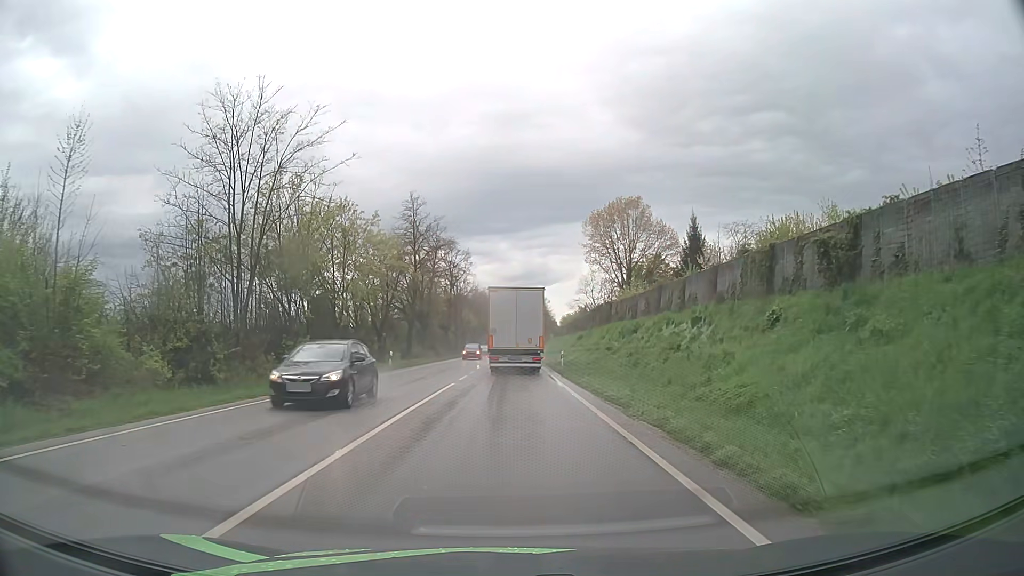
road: primary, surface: asphalt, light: Day
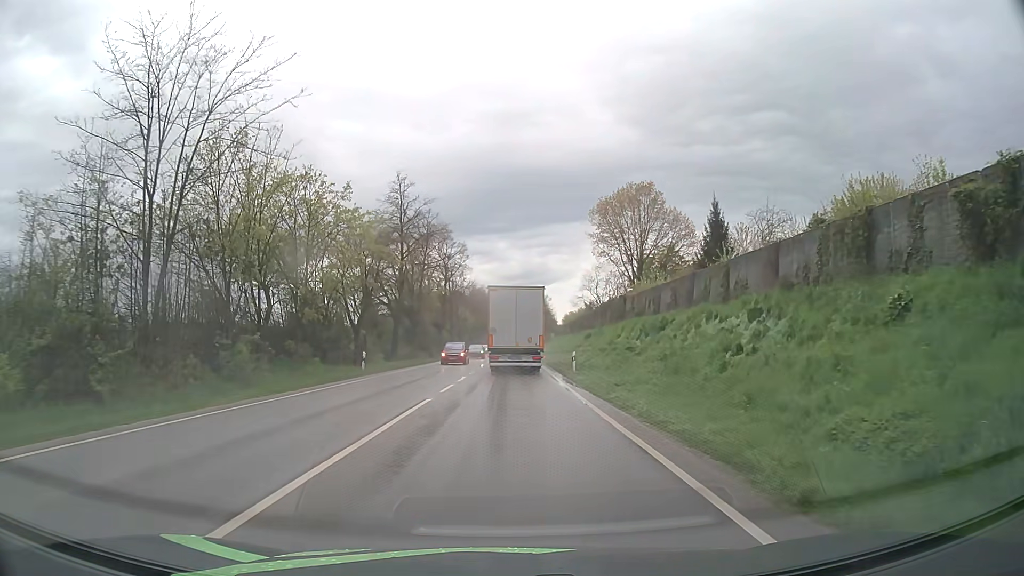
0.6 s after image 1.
(0.0, +7.2) m; 0°
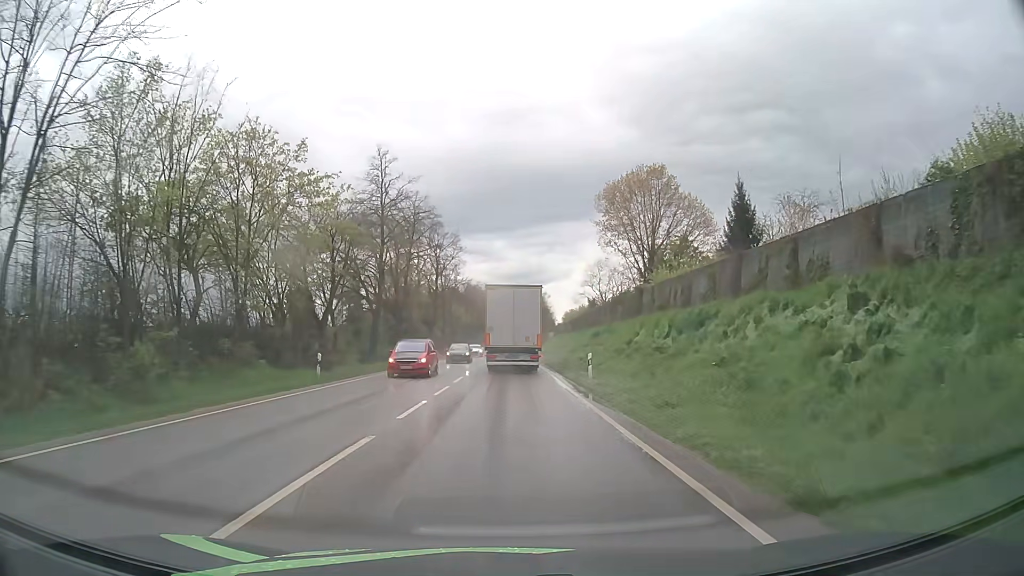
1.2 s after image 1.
(0.0, +7.2) m; 0°
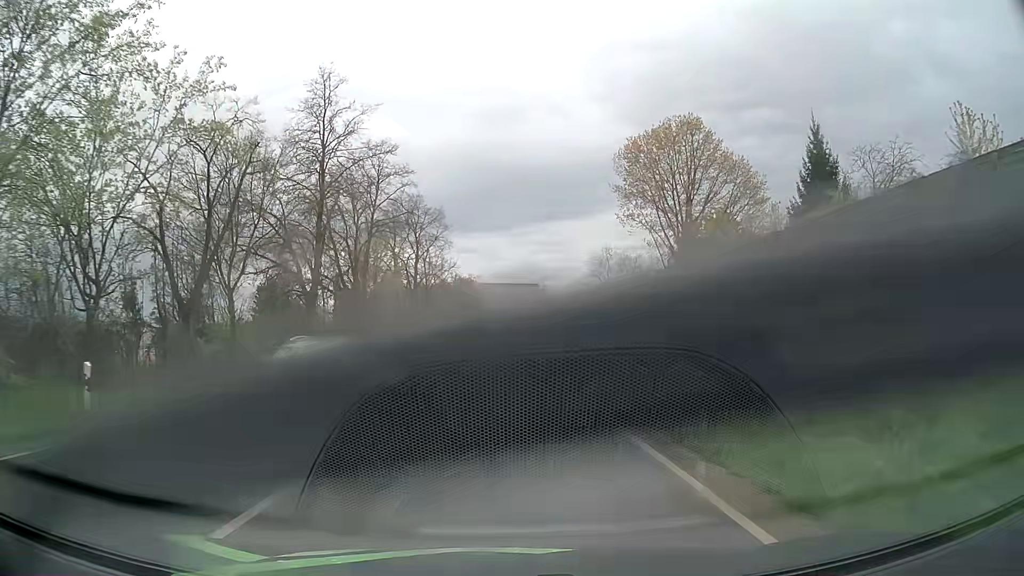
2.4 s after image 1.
(0.0, +14.4) m; +1°
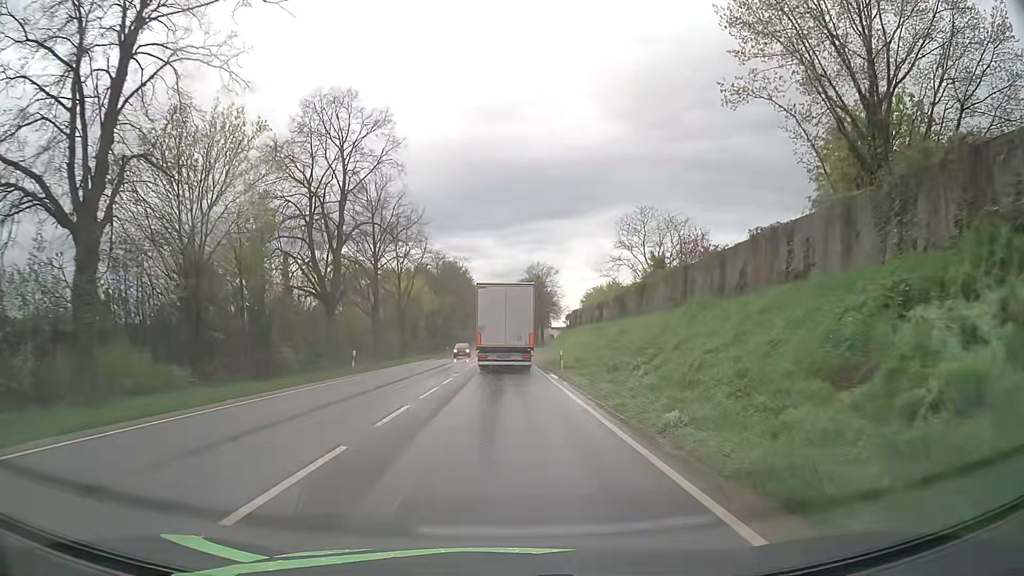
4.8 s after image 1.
(0.0, +28.8) m; +1°
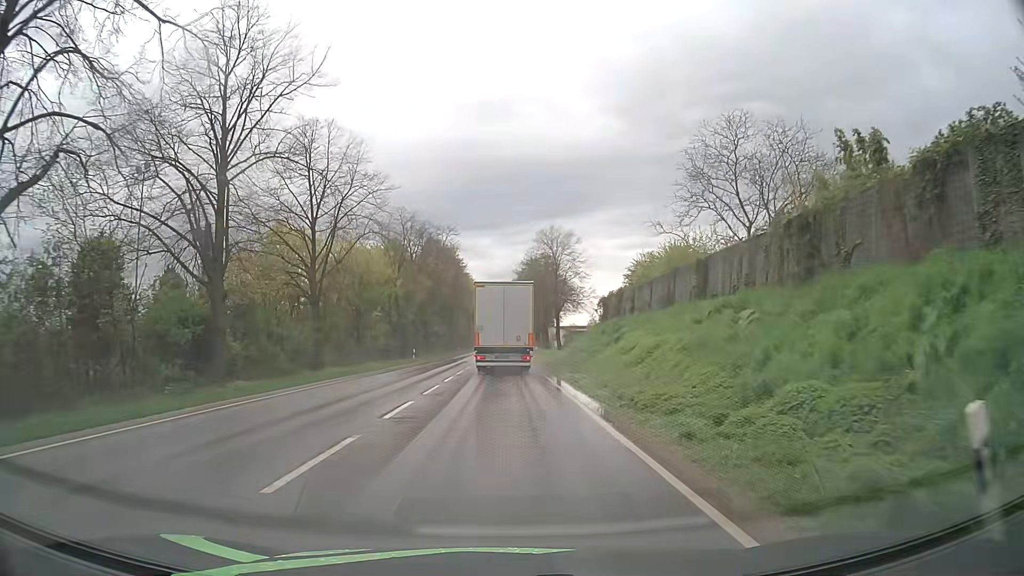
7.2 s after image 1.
(-0.2, +28.6) m; 0°
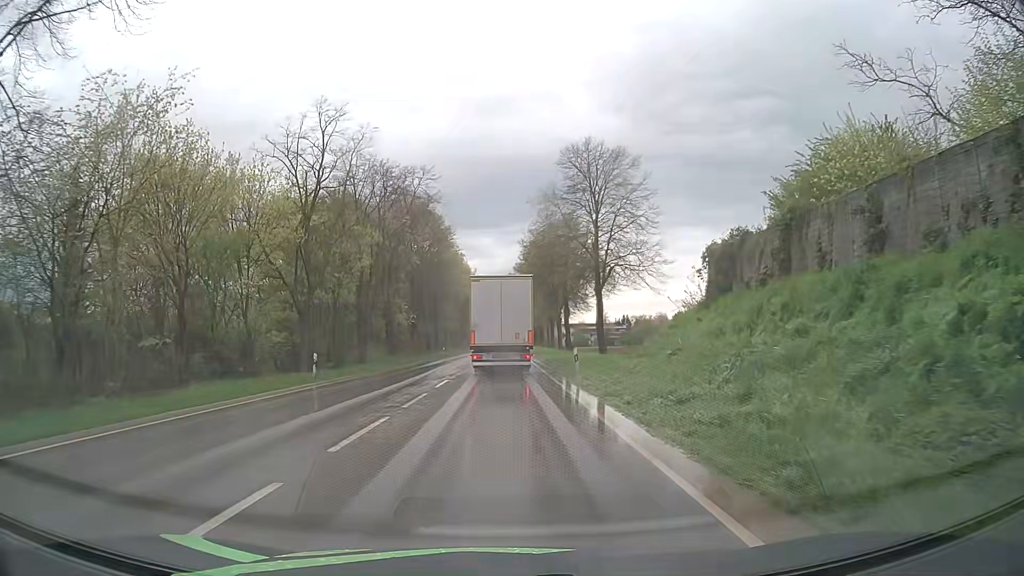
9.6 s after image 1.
(-0.1, +27.6) m; 0°
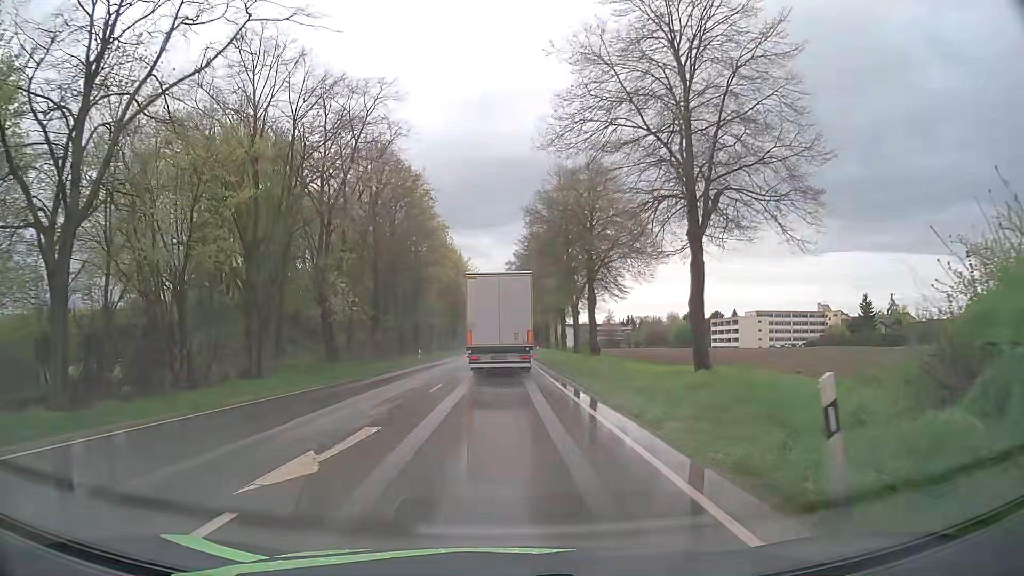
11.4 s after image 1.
(0.0, +19.1) m; 0°
(0, +10) (0, +20) (0, +30) (0, +40) (0, +50) (0, +60) (0, +70) (0, +80) (0, +90) (0, +100) m
